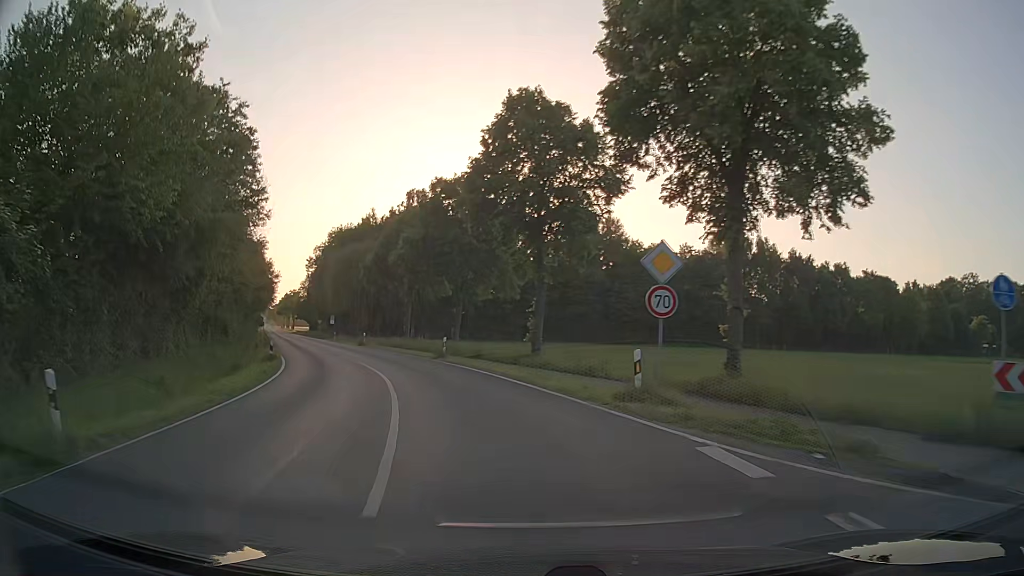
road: secondary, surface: asphalt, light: Day
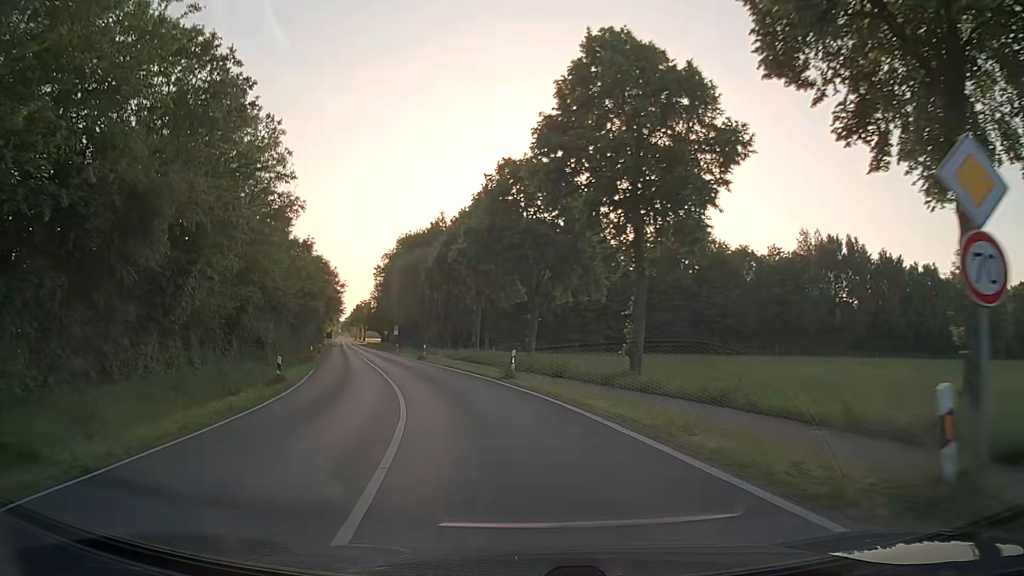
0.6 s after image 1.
(-0.4, +8.0) m; -6°
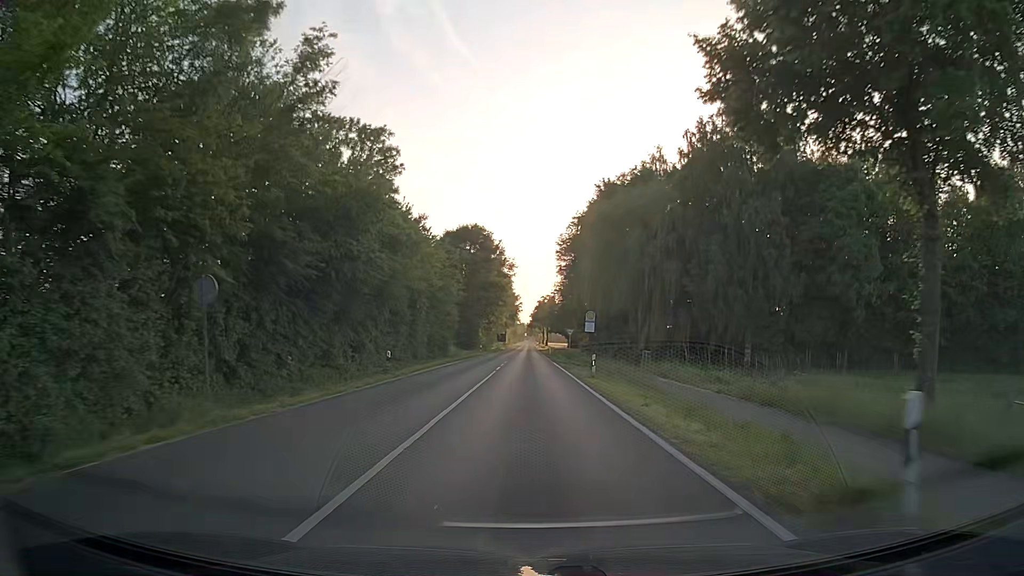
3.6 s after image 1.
(-8.7, +43.0) m; -17°
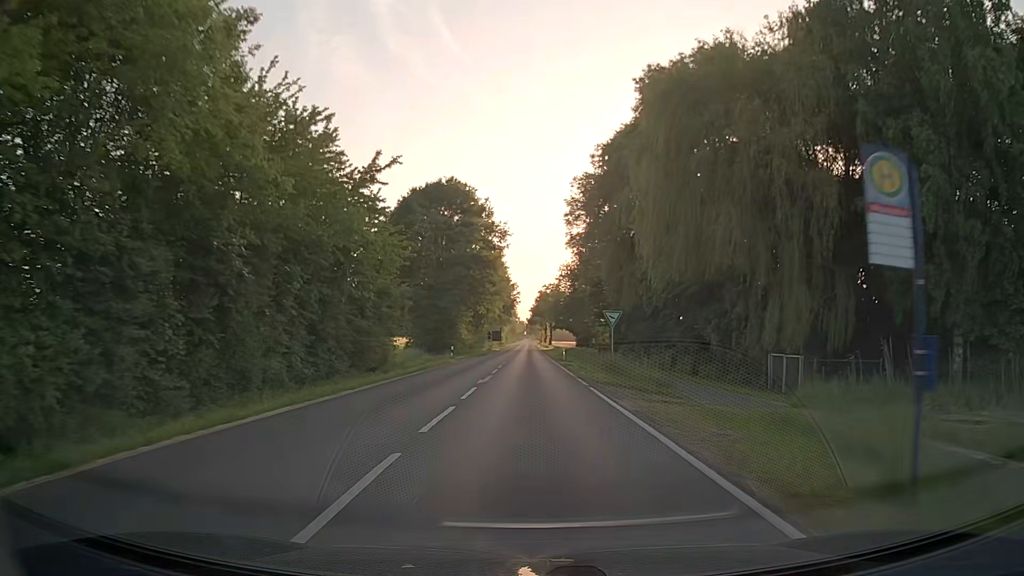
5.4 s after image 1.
(0.0, +29.9) m; 0°
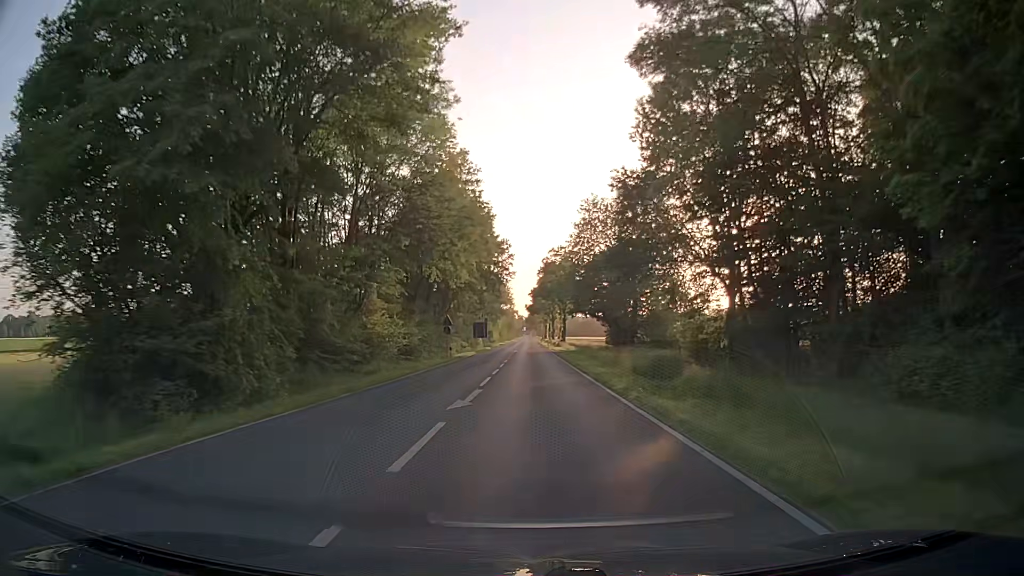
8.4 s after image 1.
(+0.1, +52.5) m; 0°
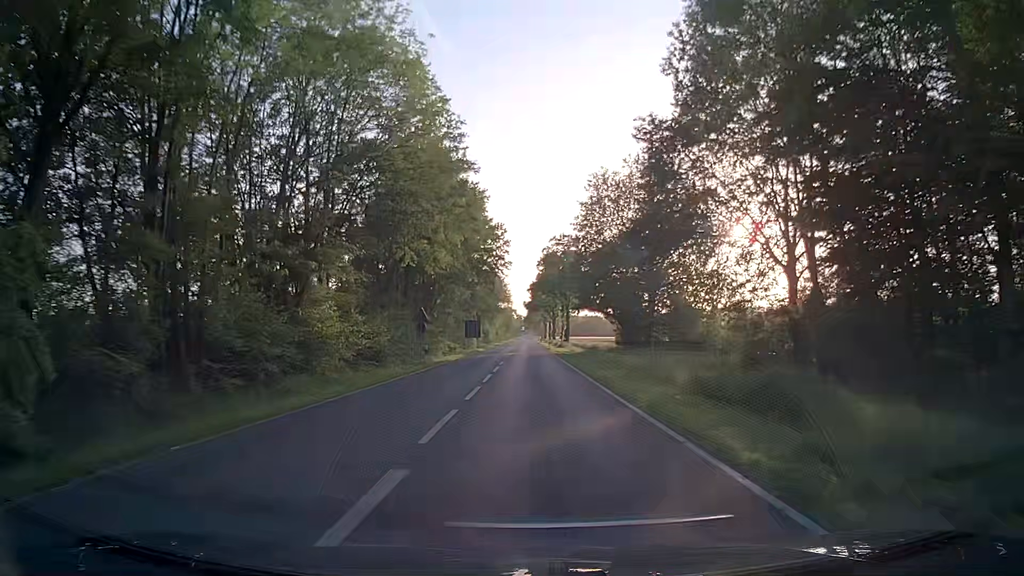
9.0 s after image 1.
(+0.1, +10.8) m; +1°
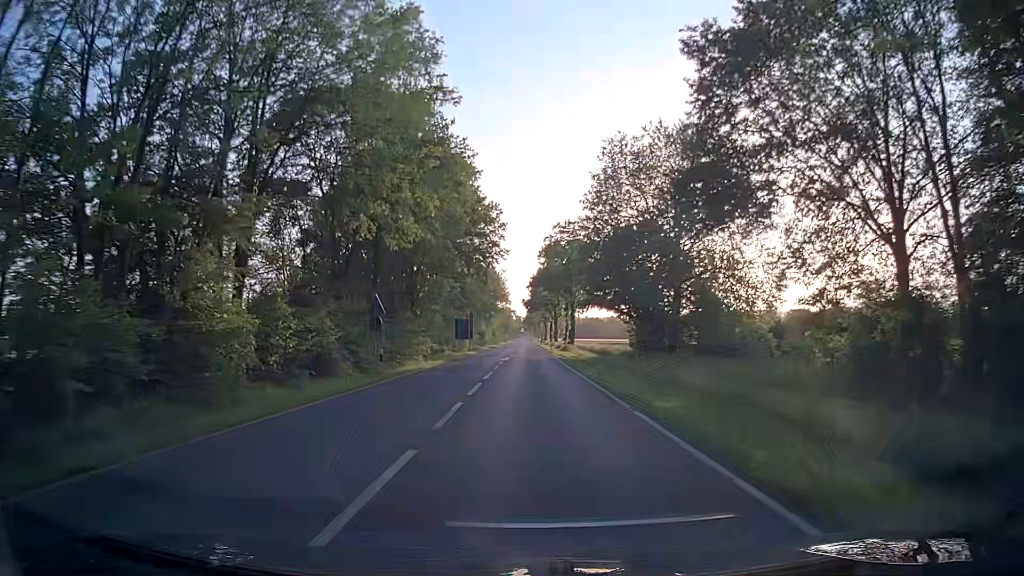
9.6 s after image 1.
(0.0, +10.9) m; 0°
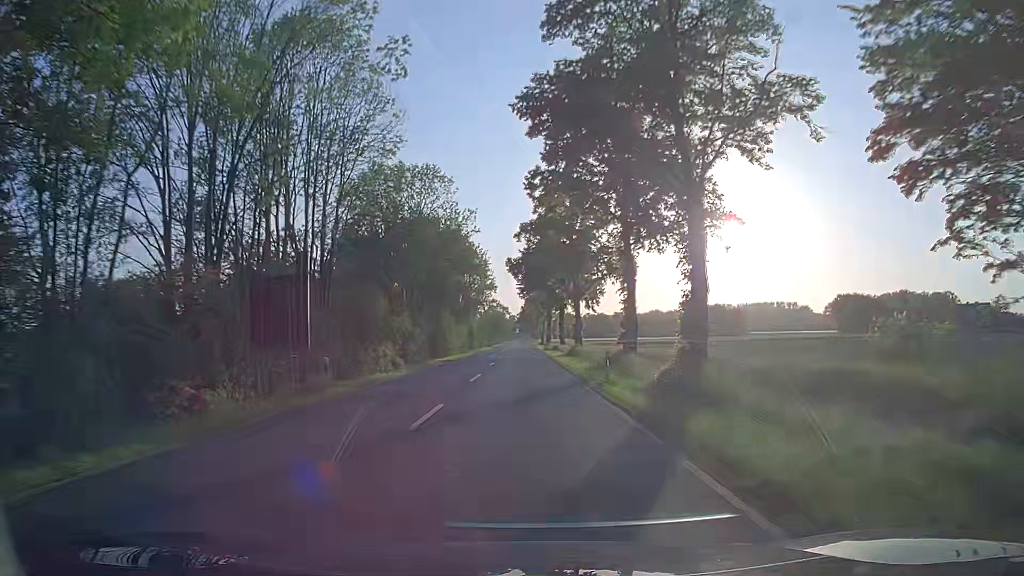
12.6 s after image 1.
(+0.3, +55.6) m; 0°
(0, +10) (0, +20) (0, +30) (0, +40) (0, +50) (0, +60) (0, +70) (0, +80) (0, +90) (0, +100) m
